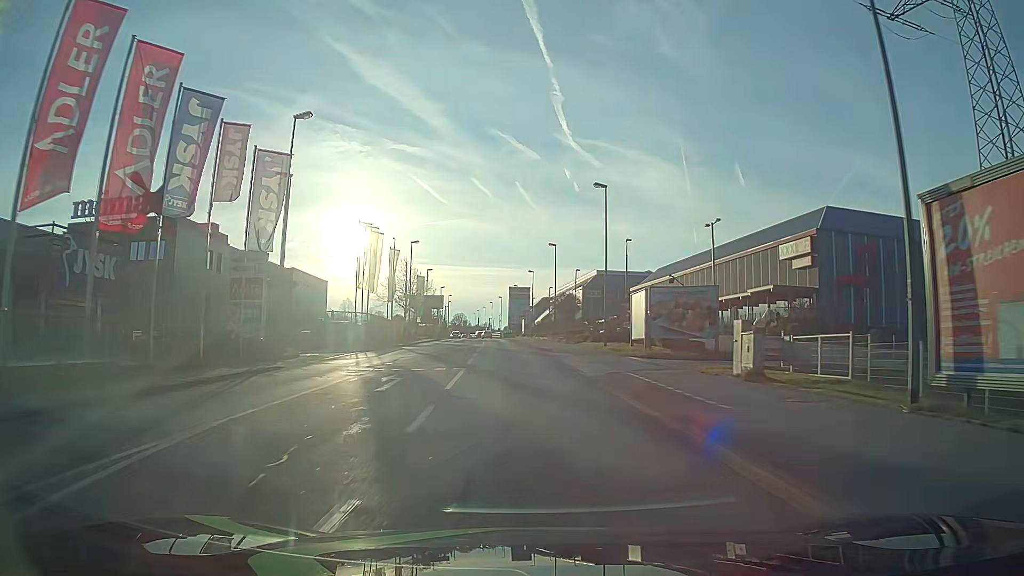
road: tertiary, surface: asphalt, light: Day
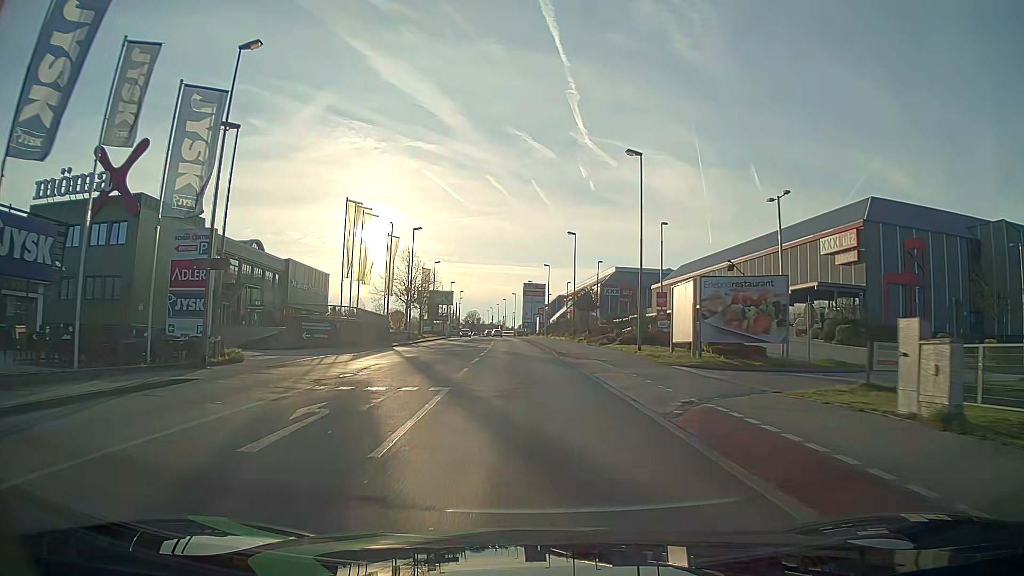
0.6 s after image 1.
(-0.2, +7.6) m; -2°
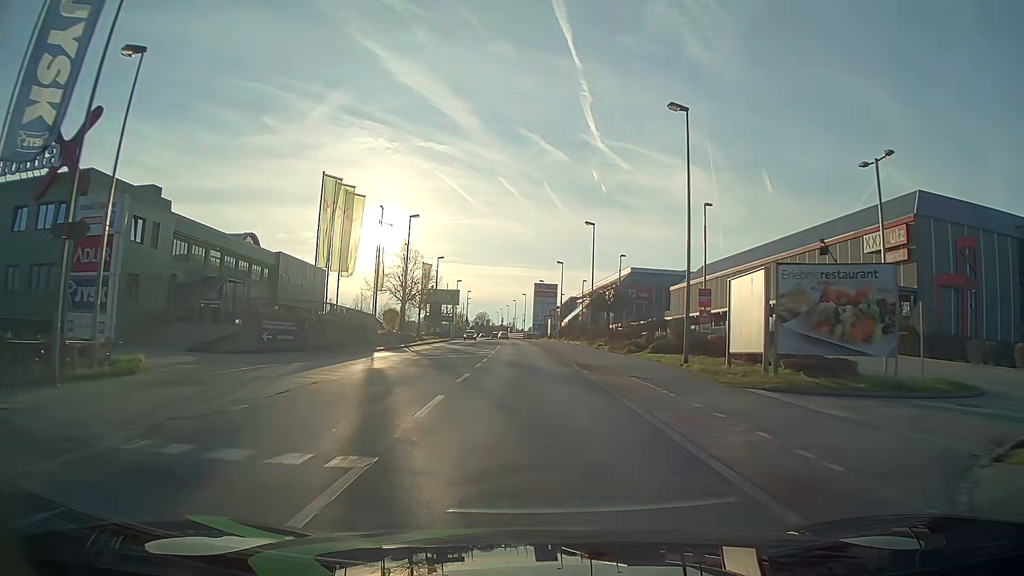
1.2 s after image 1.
(0.0, +7.6) m; 0°
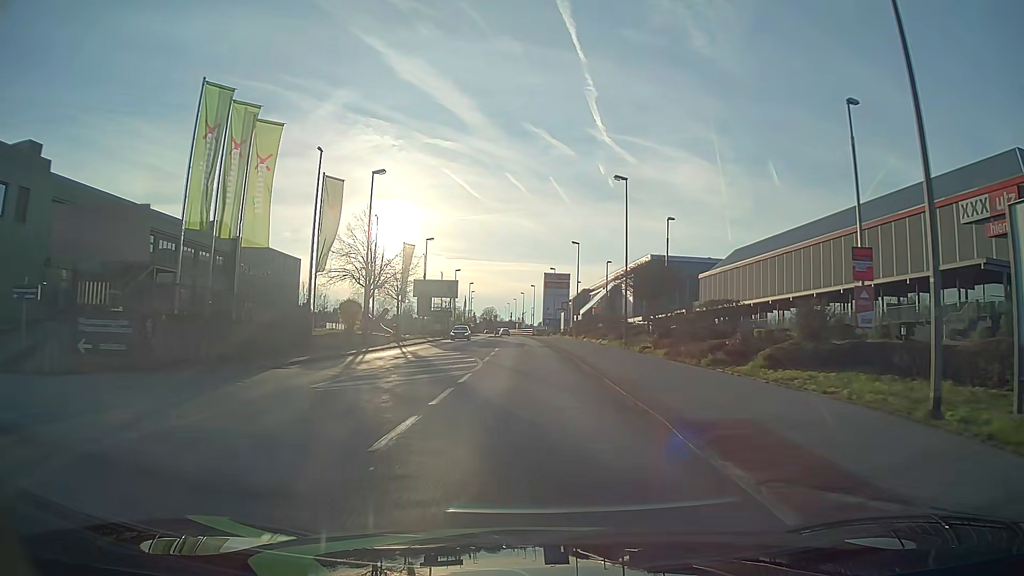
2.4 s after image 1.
(-0.1, +15.3) m; -1°
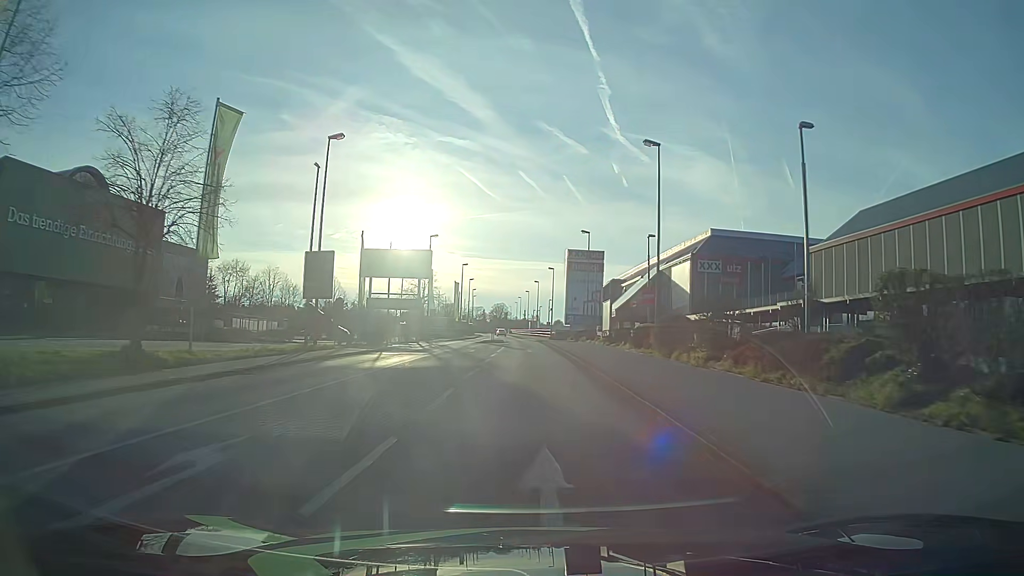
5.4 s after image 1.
(-0.5, +38.4) m; -1°
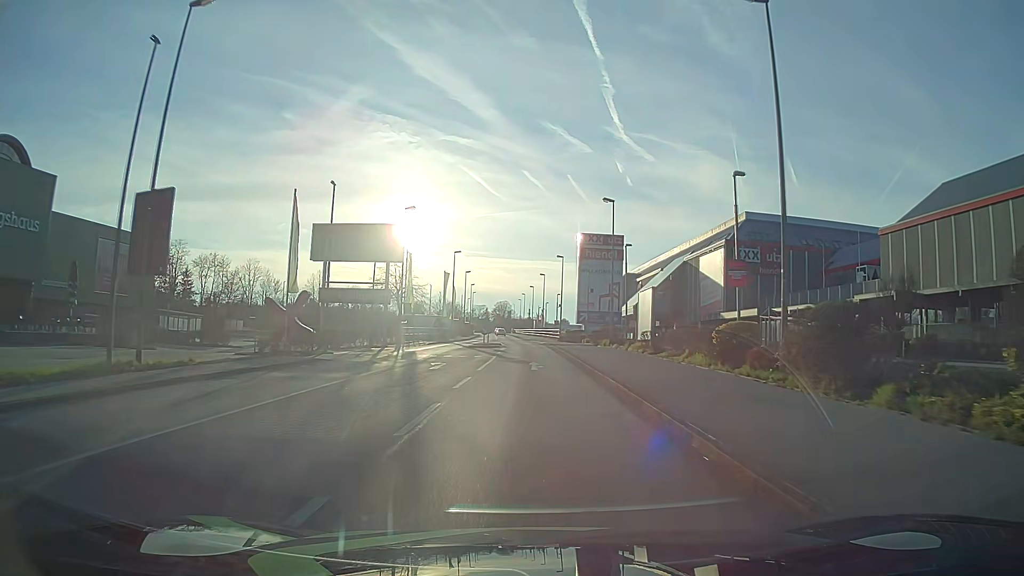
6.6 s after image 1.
(-0.2, +15.3) m; -1°
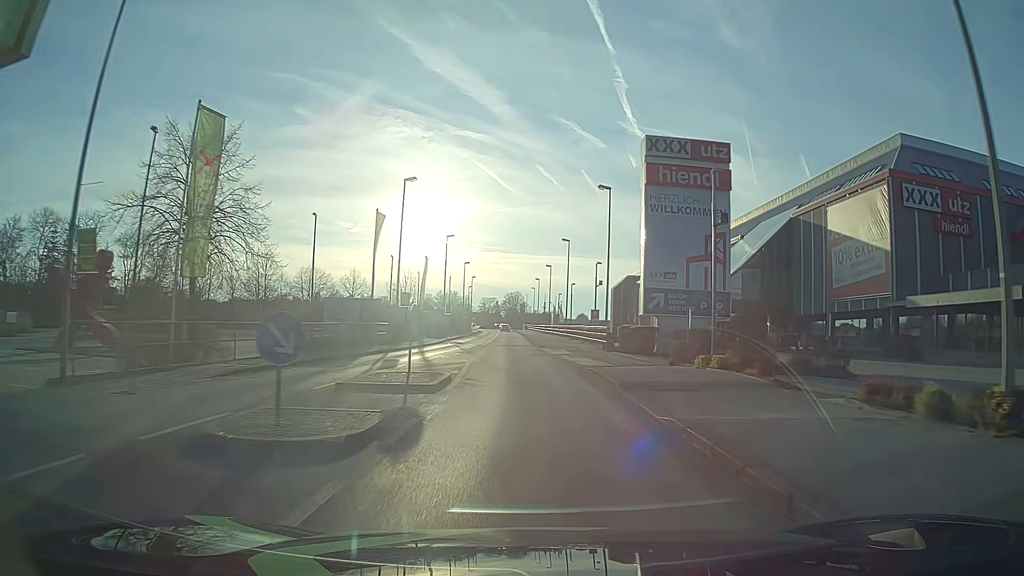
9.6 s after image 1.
(-0.2, +38.3) m; -1°
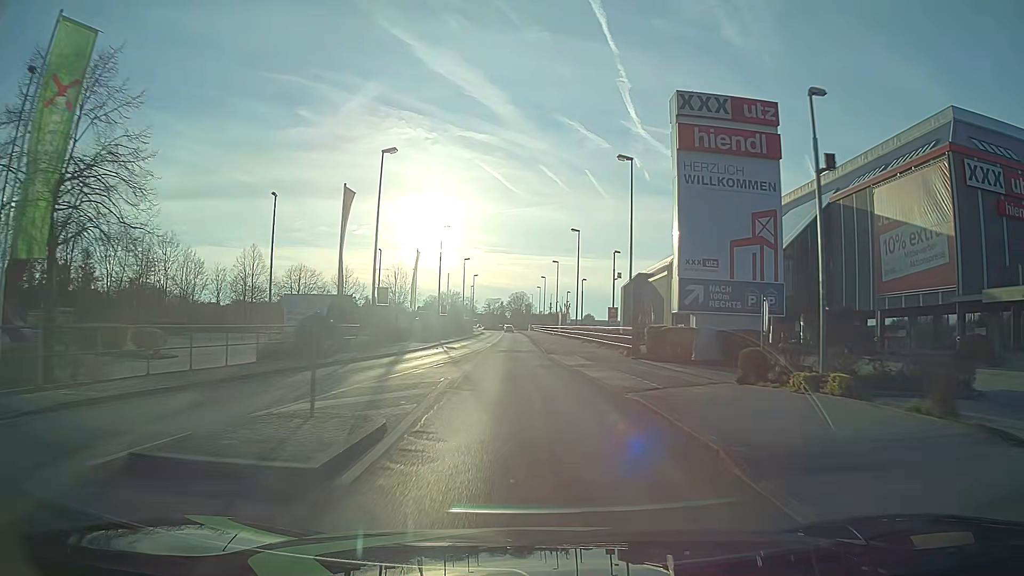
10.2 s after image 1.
(0.0, +7.7) m; 0°
(0, +10) (0, +20) (-1, +30) (-1, +40) (-1, +50) (-1, +60) (-2, +70) (-2, +80) (-2, +90) (-3, +100) m
